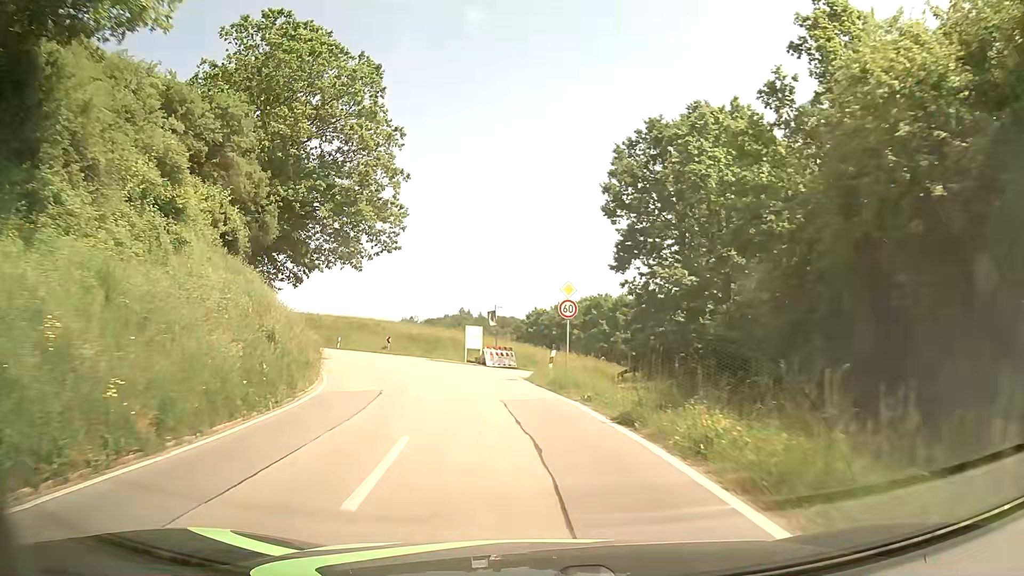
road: tertiary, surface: asphalt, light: Day
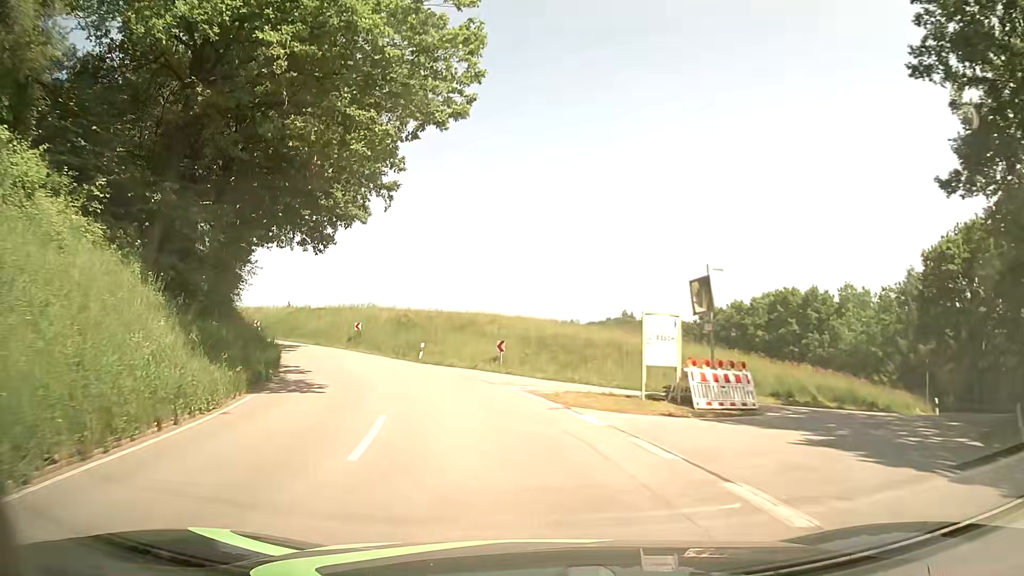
(-2.4, +22.6) m; -13°
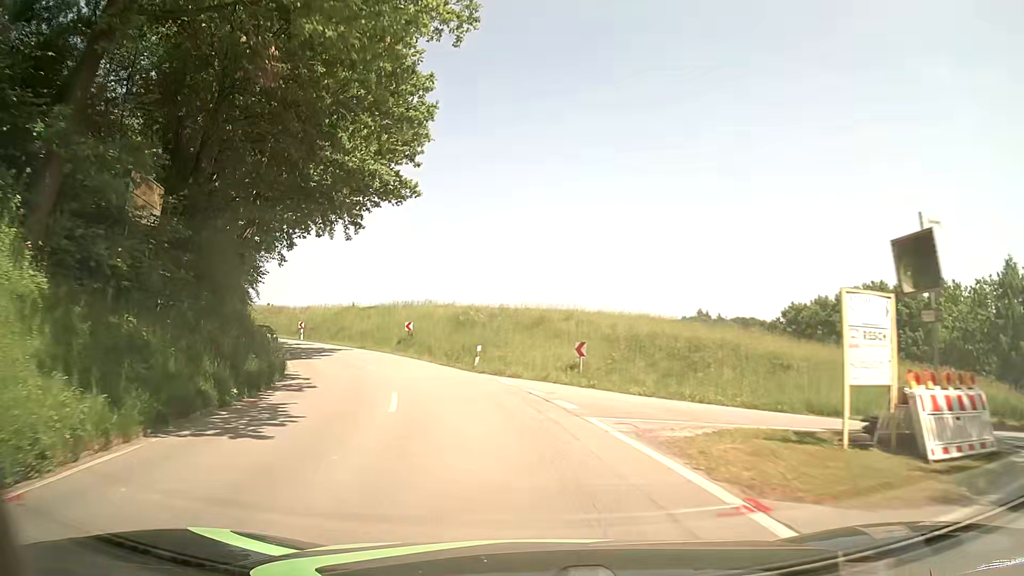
(-0.5, +7.5) m; -7°
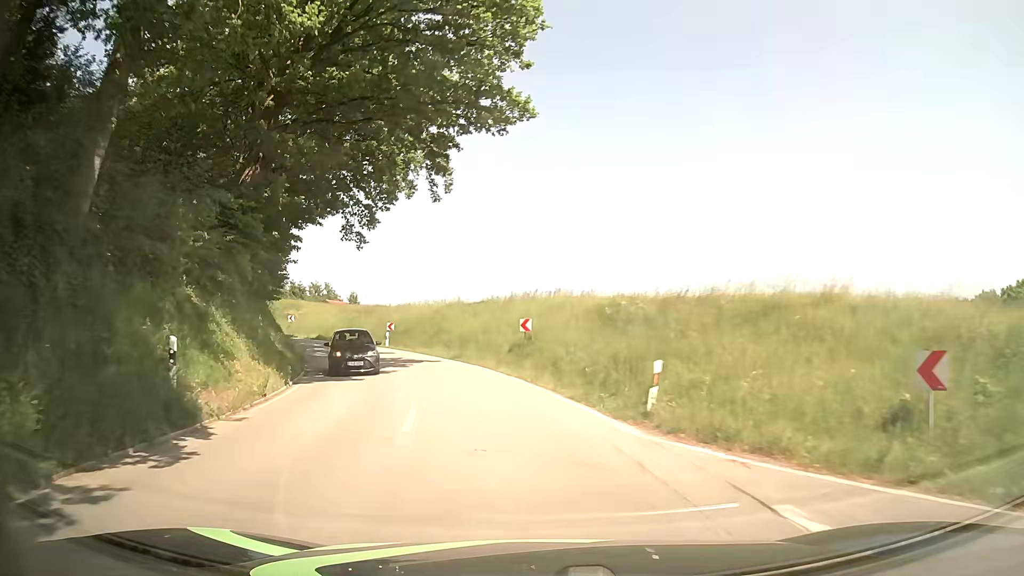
(-1.6, +14.9) m; -12°
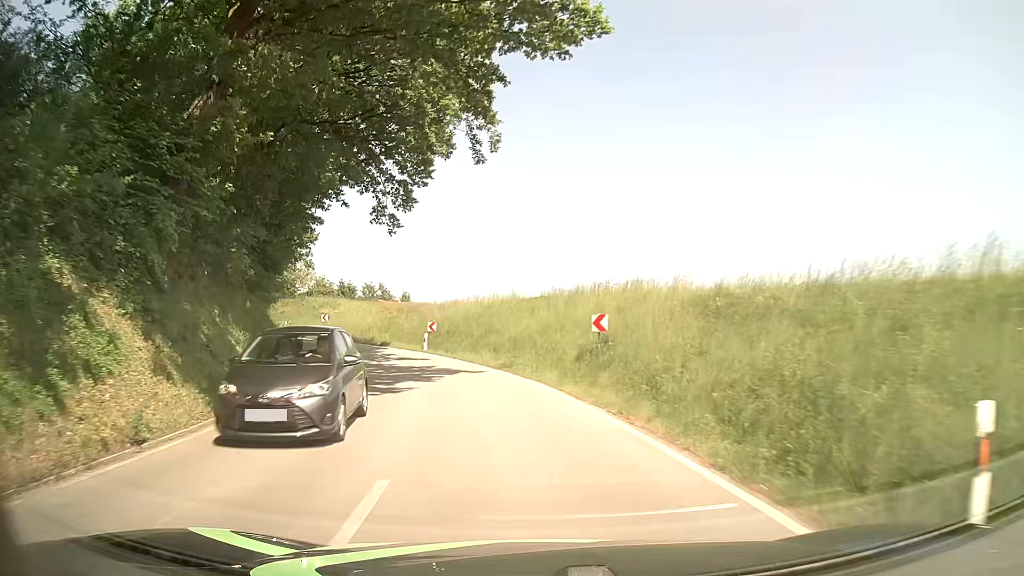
(-0.3, +7.5) m; -5°
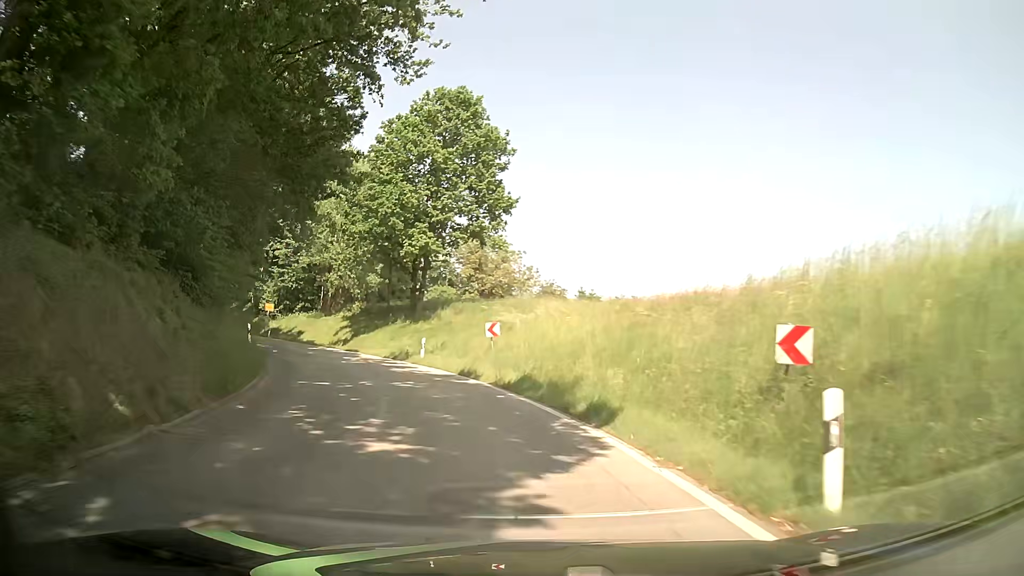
(-5.4, +29.4) m; -22°
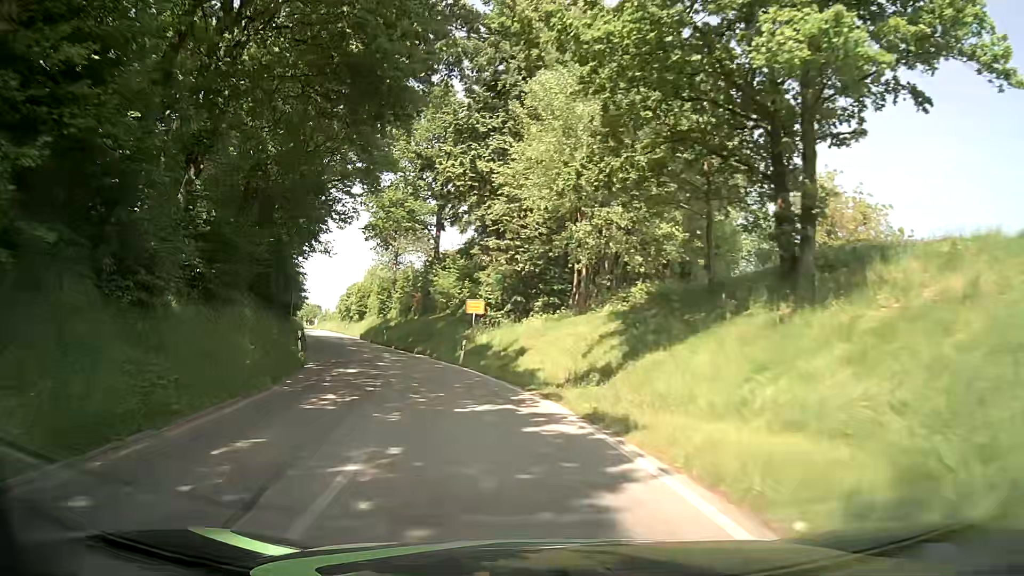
(-6.6, +29.2) m; -25°
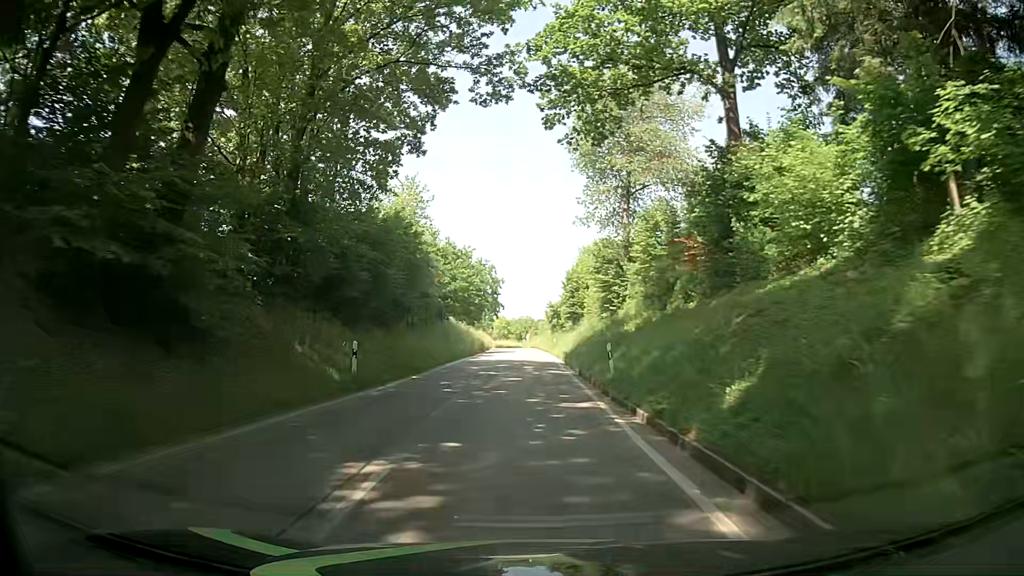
(-7.7, +37.1) m; -20°
(0, +10) (0, +20) (-1, +30) (-1, +40) (-1, +50) (-1, +60) (-1, +70) (-2, +80) (-2, +90) (-3, +100) m
